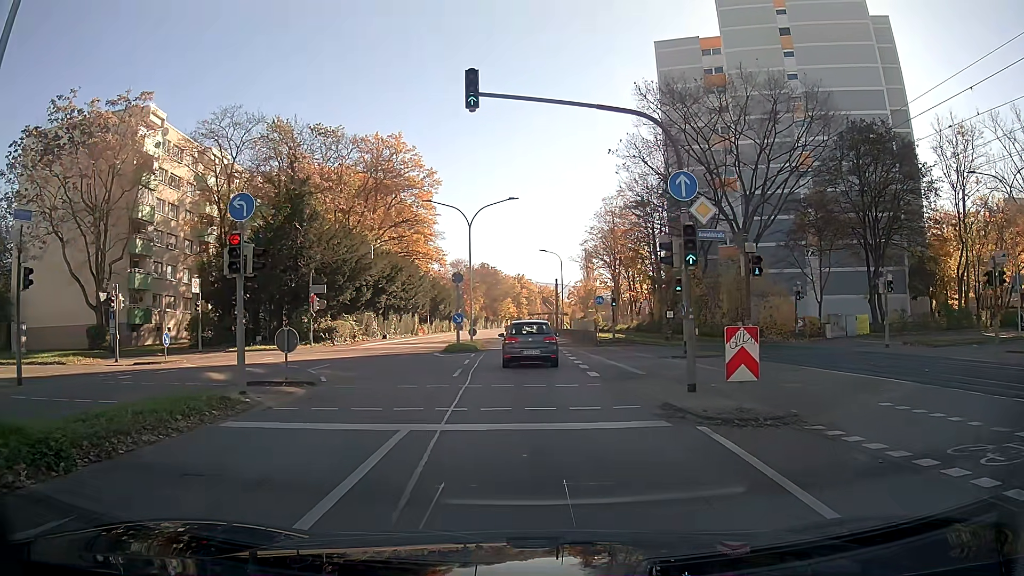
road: secondary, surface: asphalt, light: Day
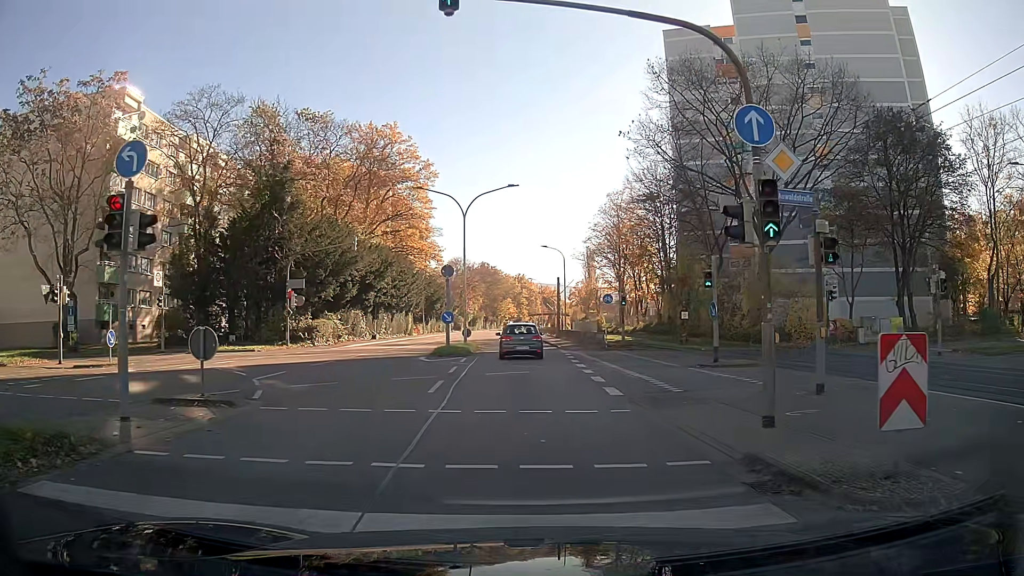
(0.0, +4.5) m; 0°
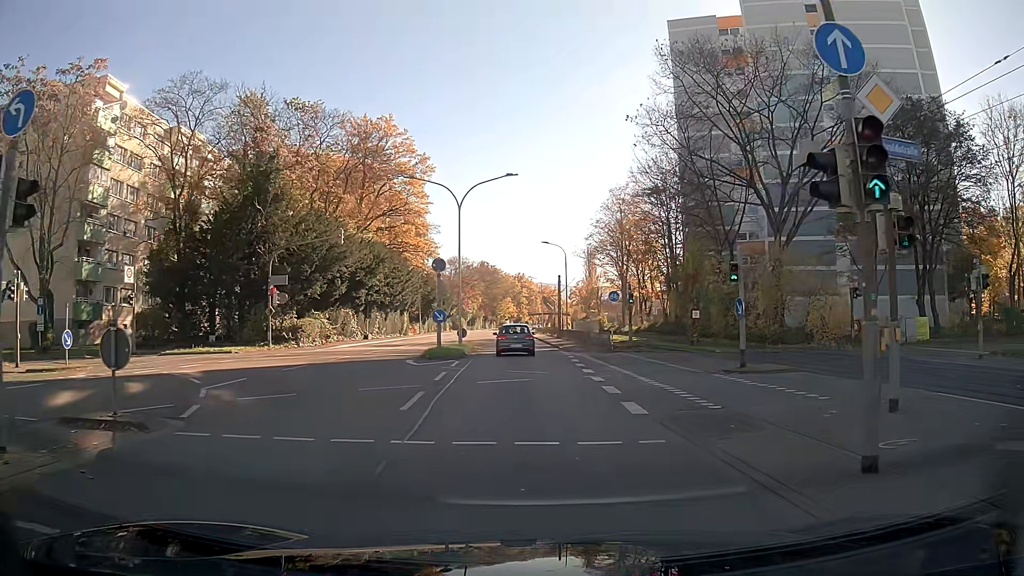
(0.0, +2.9) m; 0°
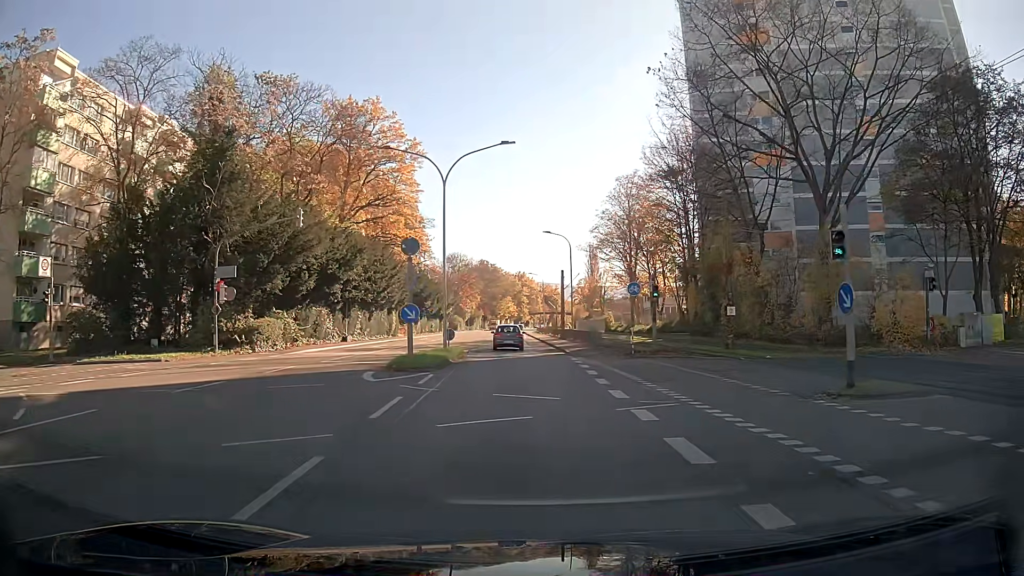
(0.0, +6.9) m; 0°
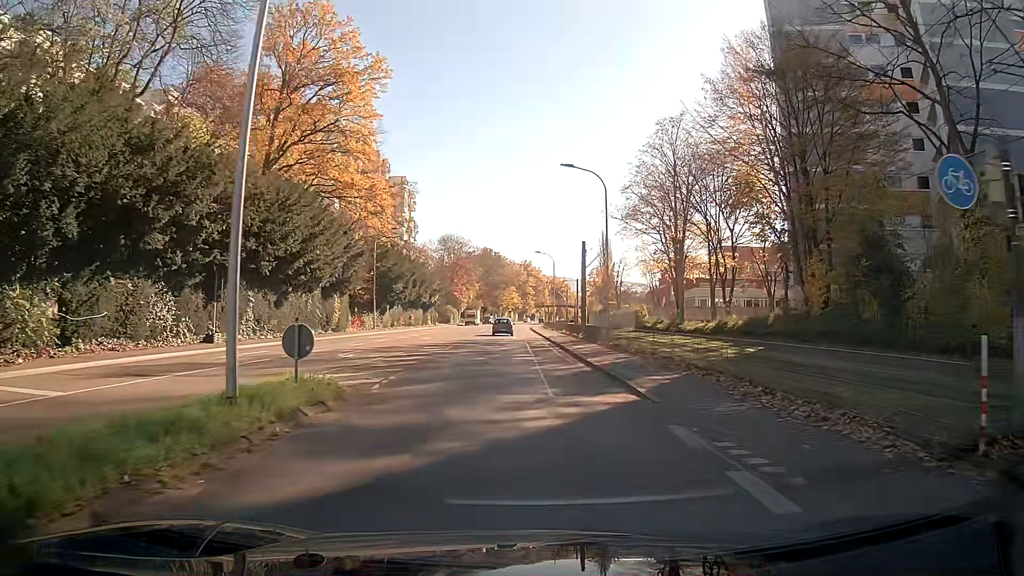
(-0.1, +22.8) m; 0°
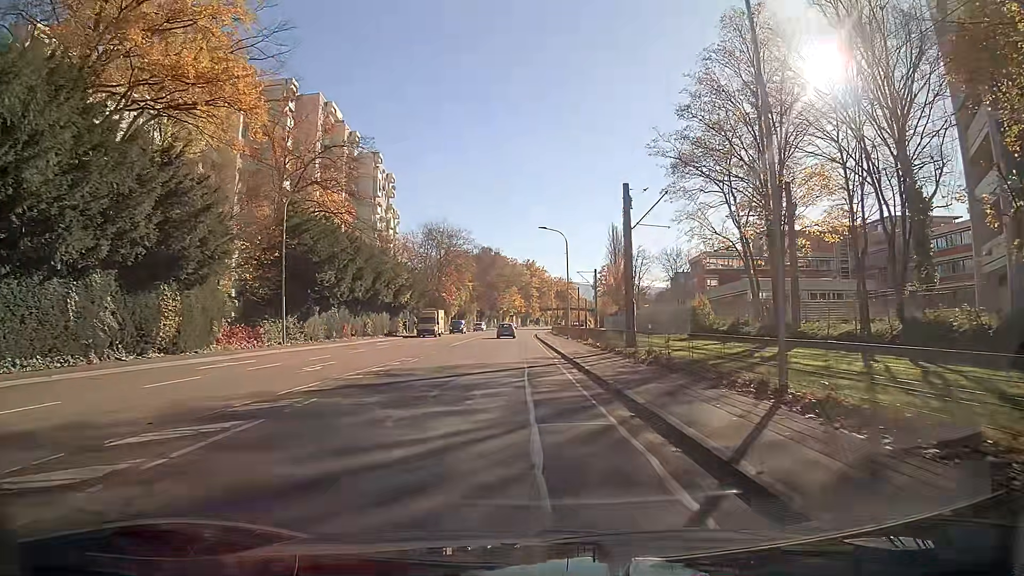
(-0.1, +23.5) m; -1°
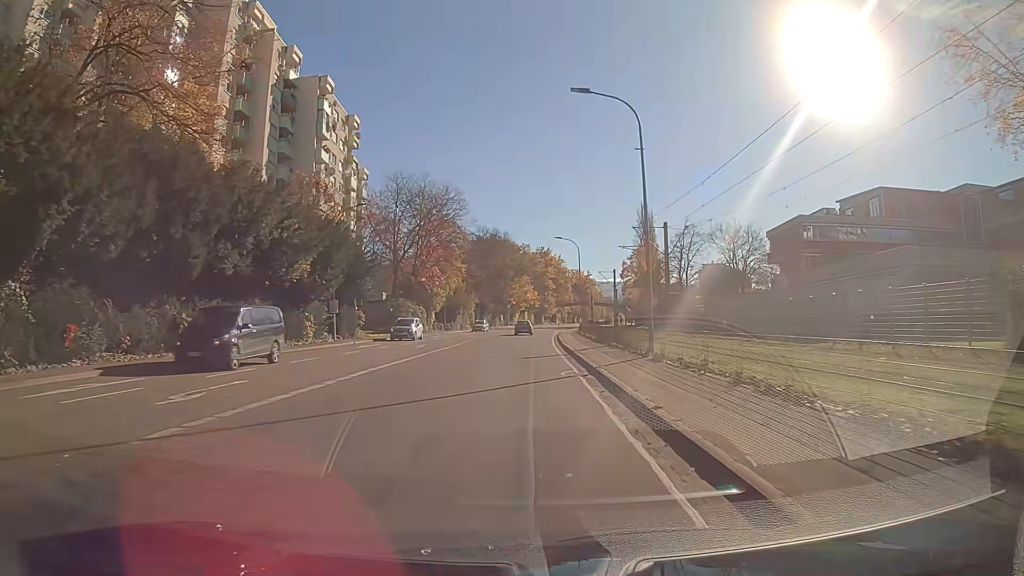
(-0.3, +33.3) m; -1°
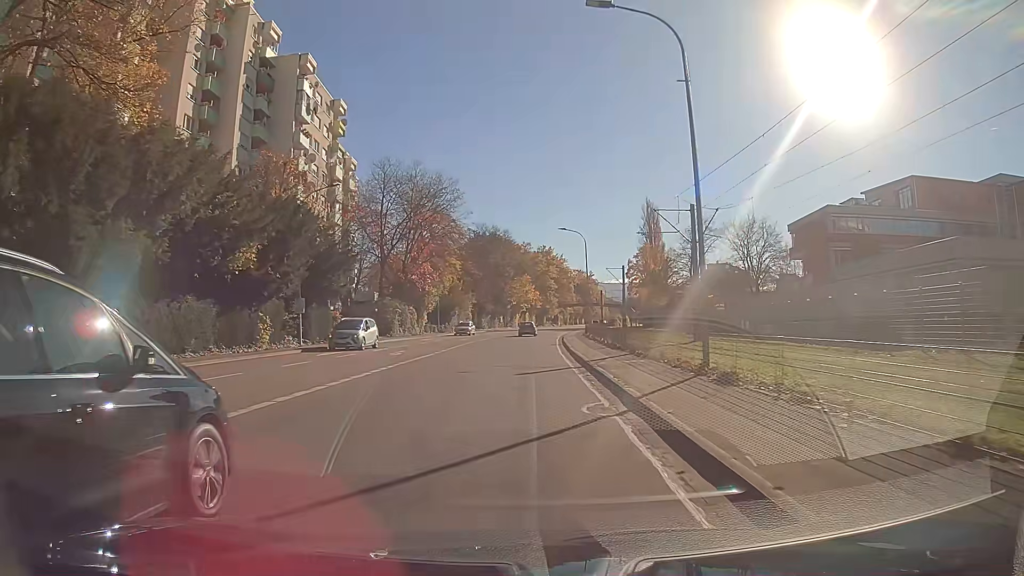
(0.0, +7.0) m; 0°
